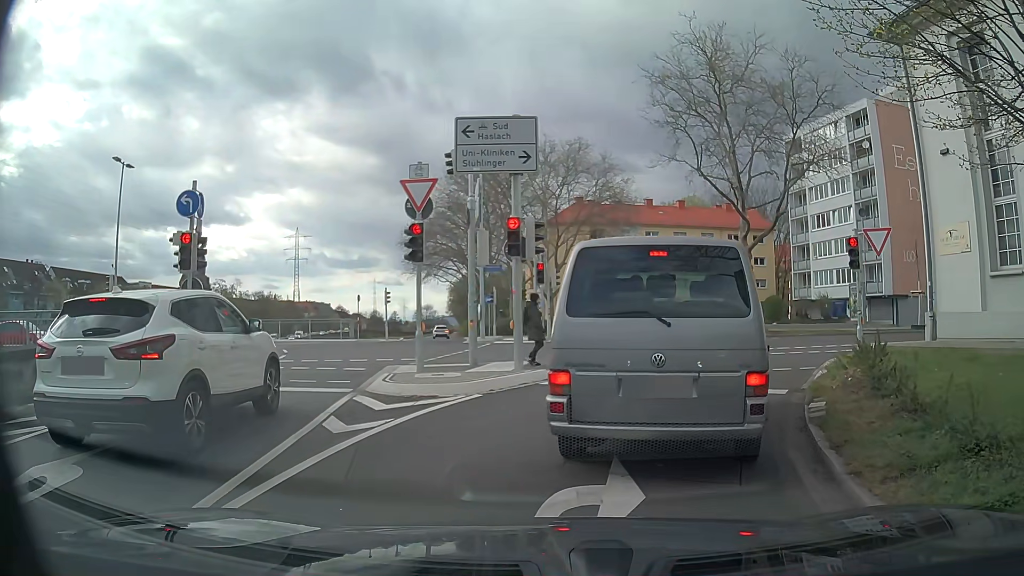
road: trunk_link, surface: asphalt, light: Day
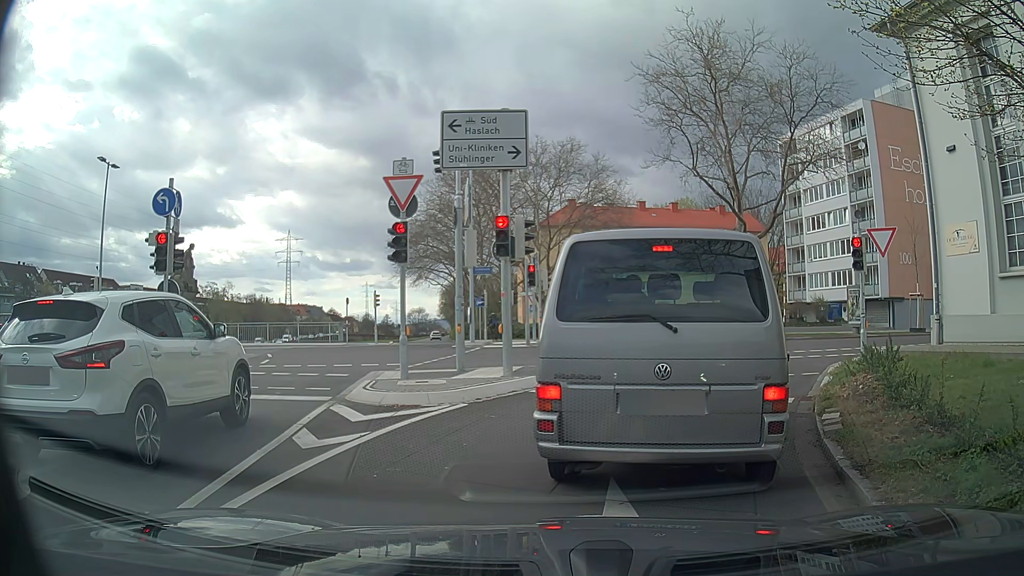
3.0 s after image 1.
(0.0, +0.7) m; 0°
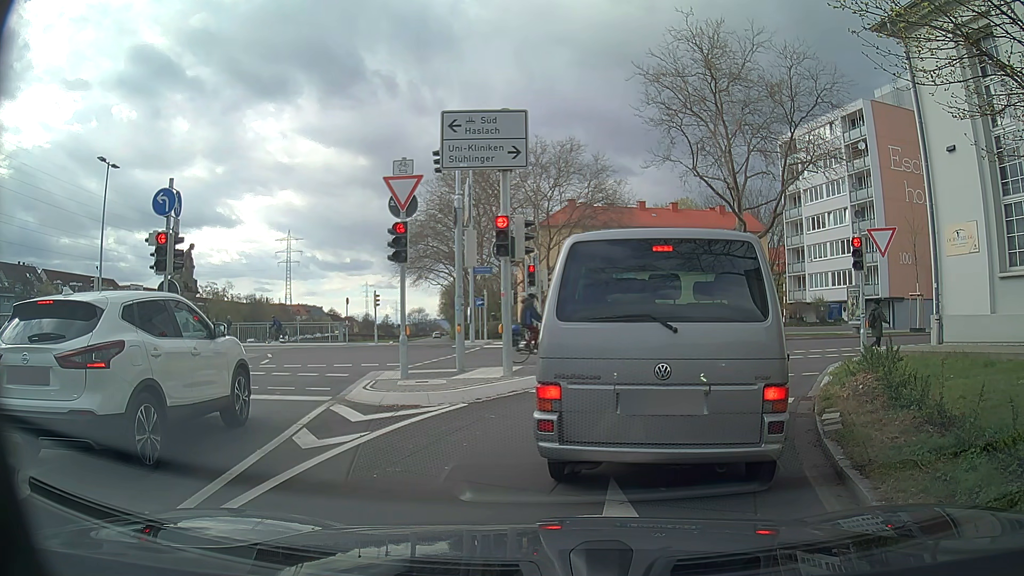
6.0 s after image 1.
(0.0, 0.0) m; 0°
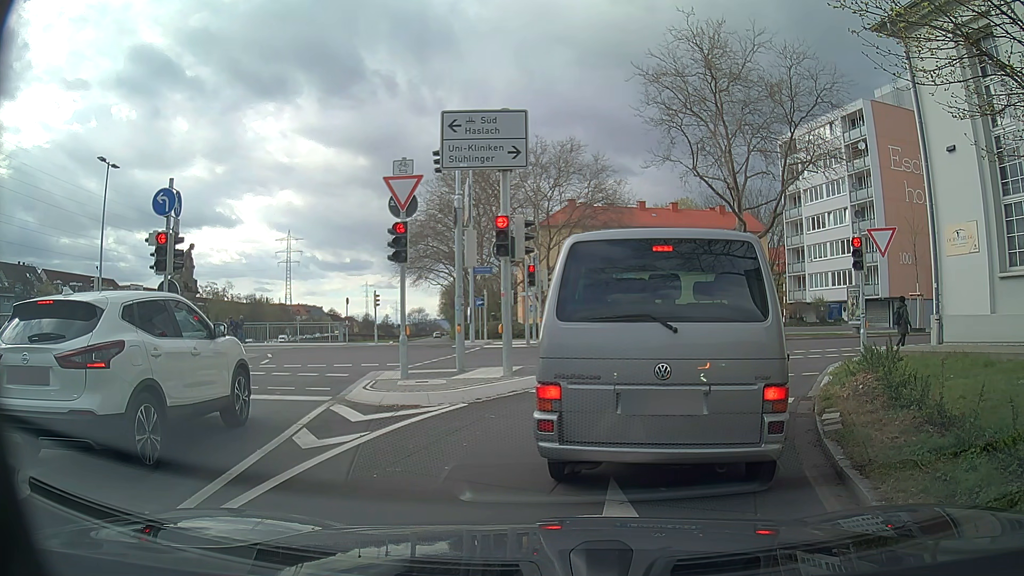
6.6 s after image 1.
(0.0, 0.0) m; 0°
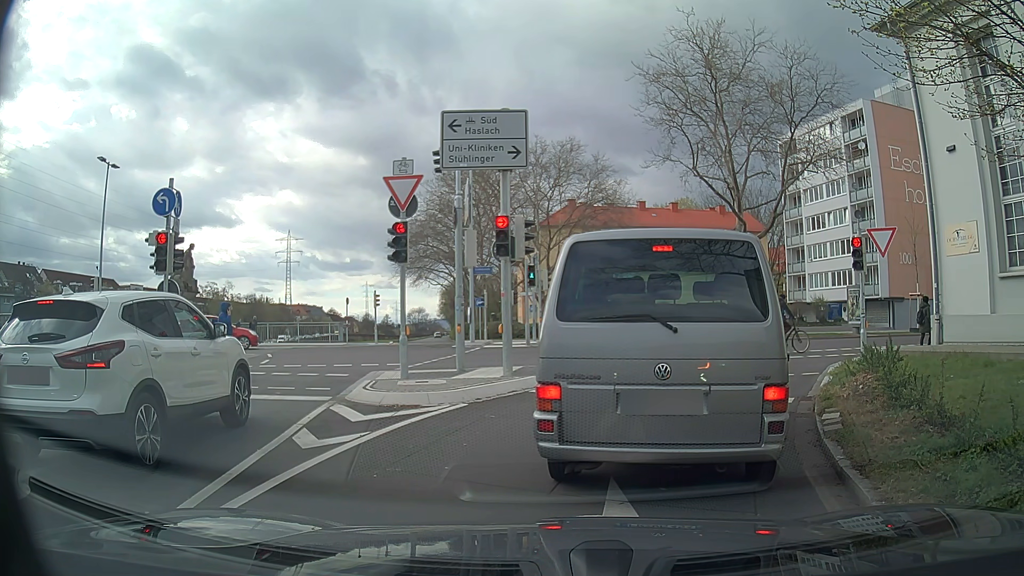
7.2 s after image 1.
(0.0, 0.0) m; 0°
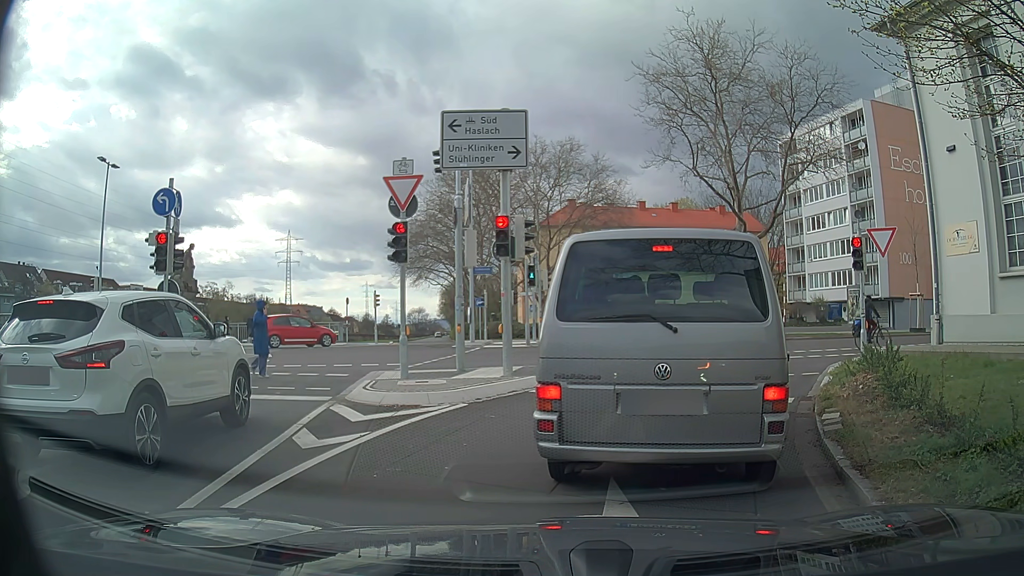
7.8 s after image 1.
(0.0, 0.0) m; 0°
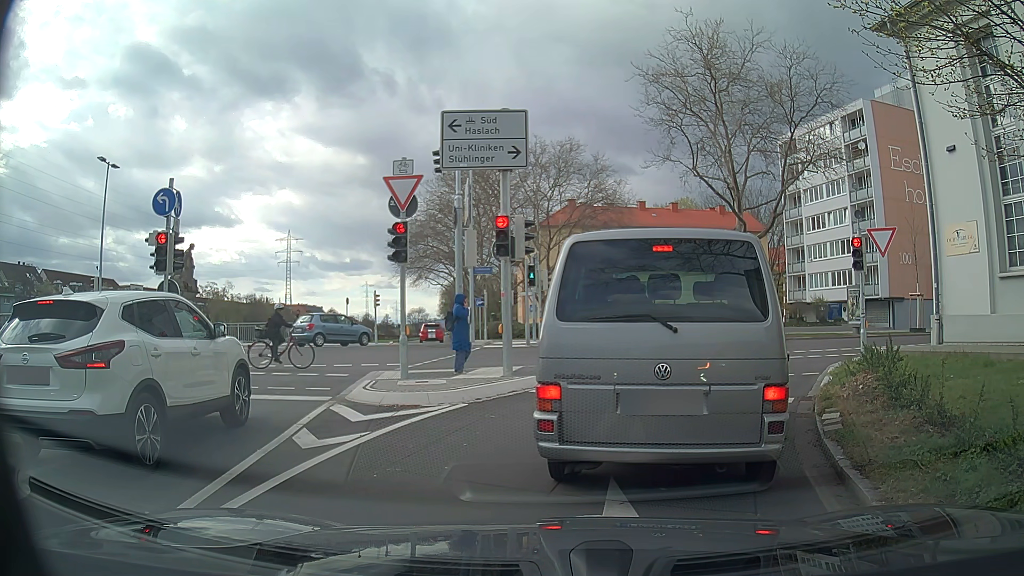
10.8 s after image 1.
(0.0, 0.0) m; 0°
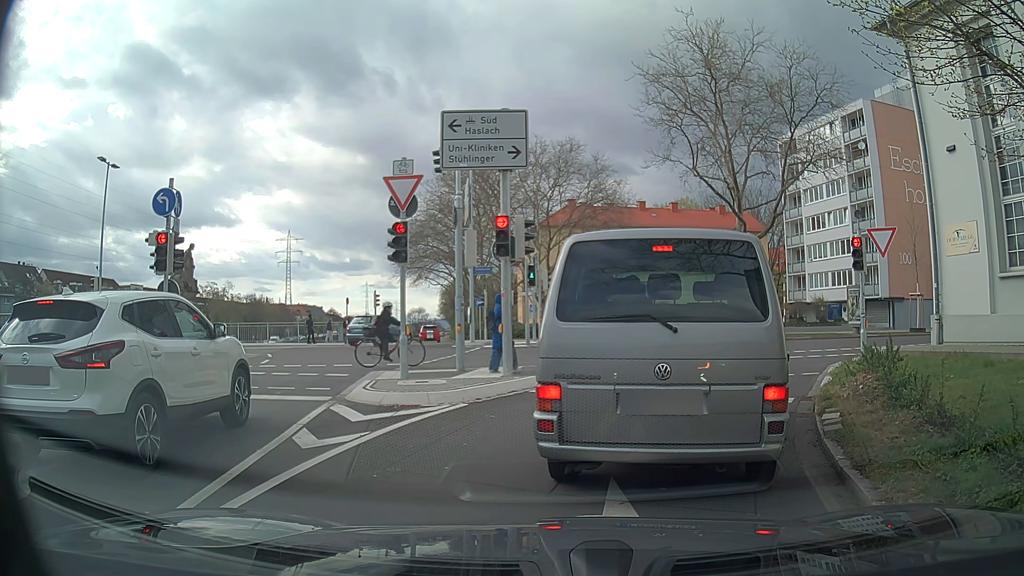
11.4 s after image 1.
(0.0, 0.0) m; 0°
